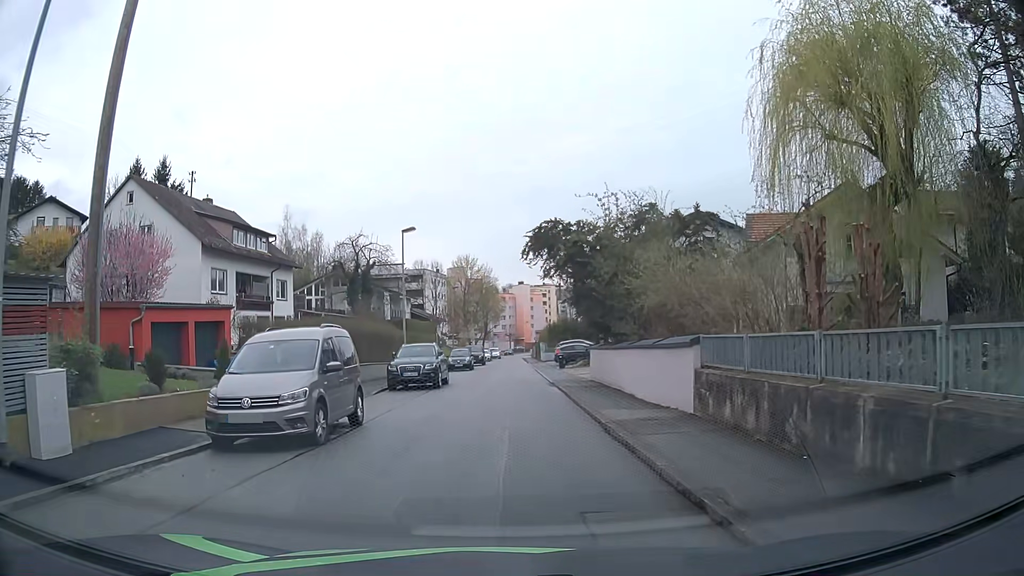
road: residential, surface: asphalt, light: Day
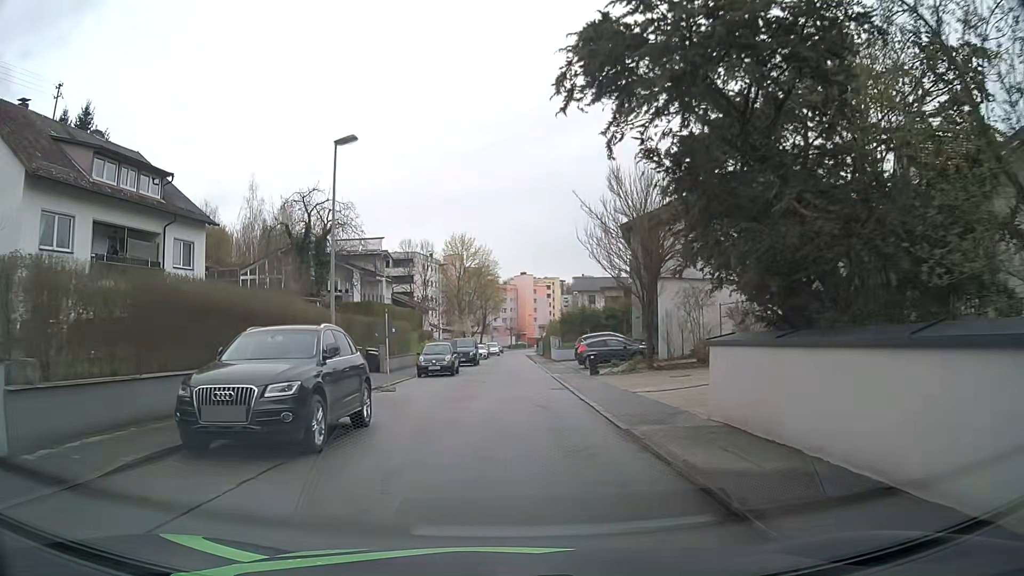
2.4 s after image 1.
(0.0, +16.2) m; 0°
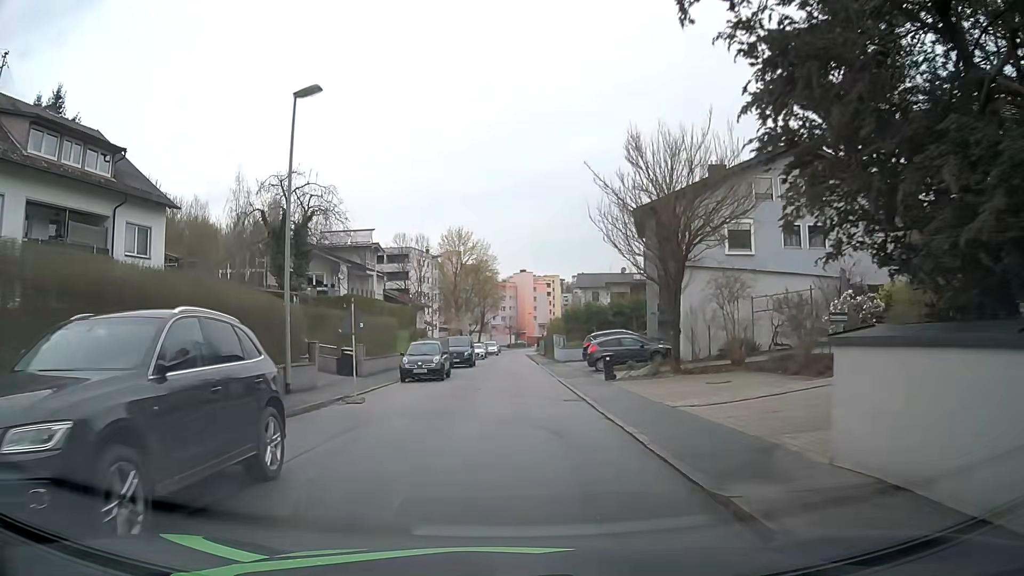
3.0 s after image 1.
(0.0, +4.6) m; 0°
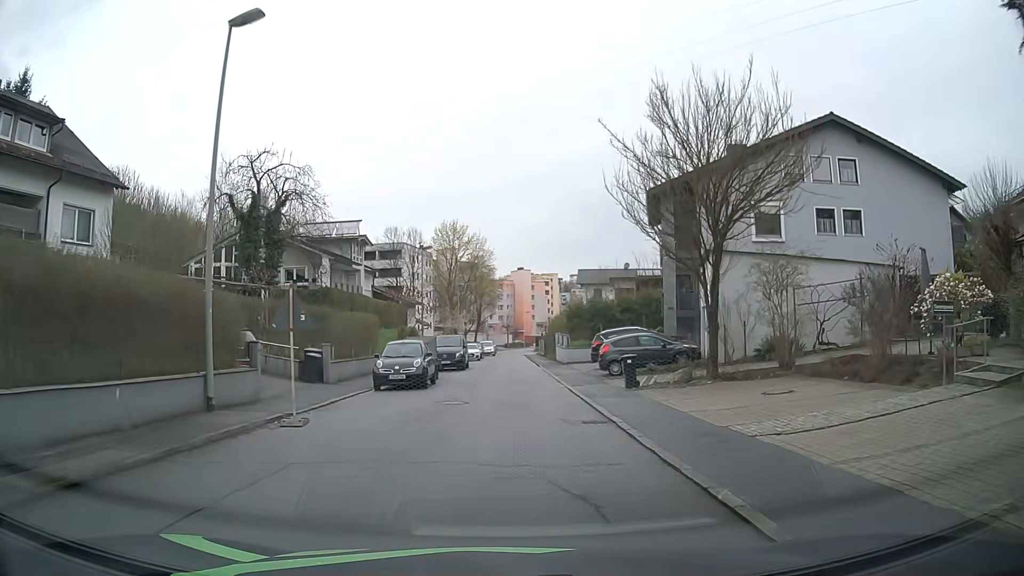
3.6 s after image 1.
(0.0, +4.7) m; -1°
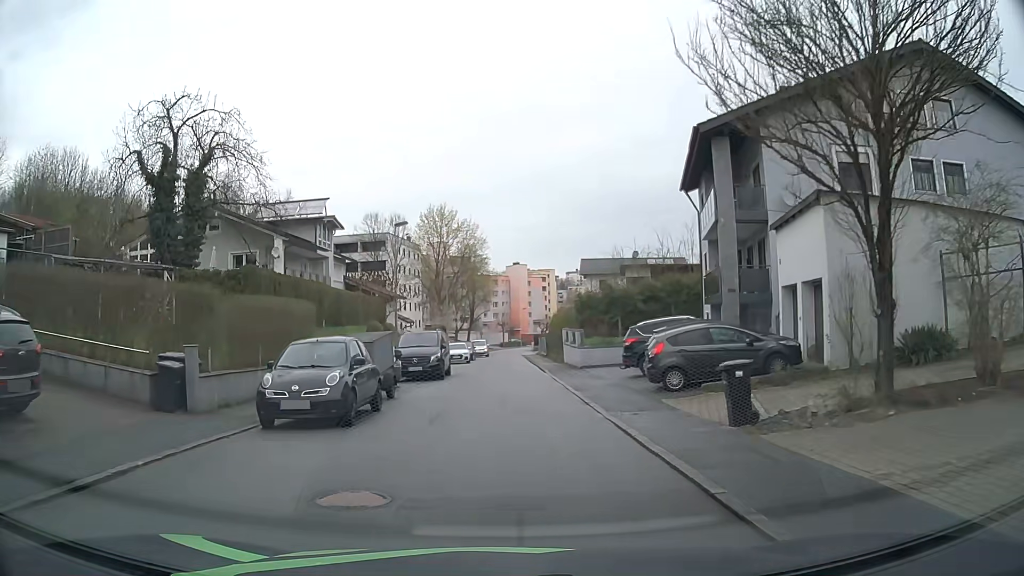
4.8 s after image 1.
(+0.2, +9.6) m; +2°
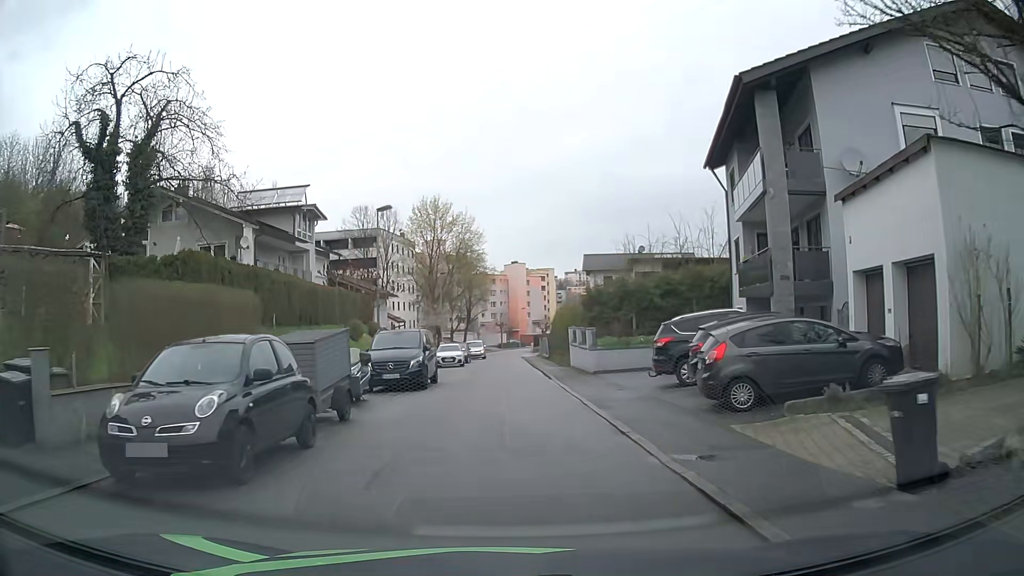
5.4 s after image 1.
(0.0, +4.8) m; 0°
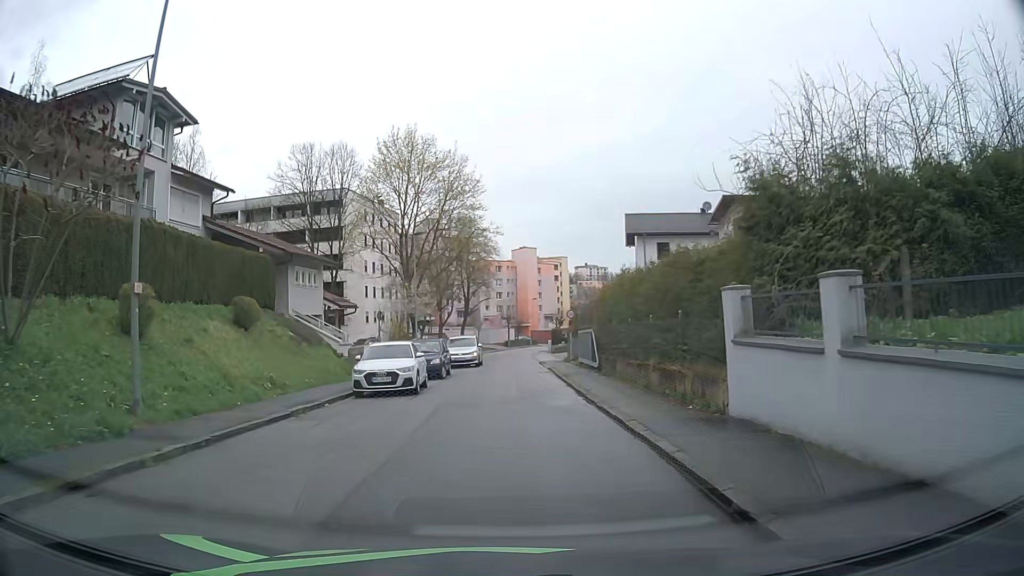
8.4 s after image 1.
(-0.1, +23.3) m; 0°
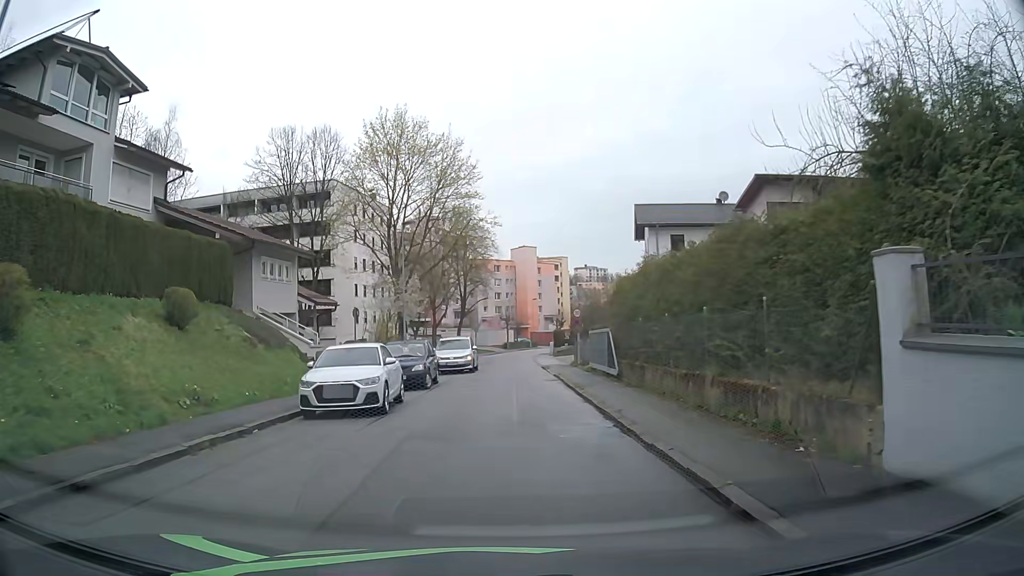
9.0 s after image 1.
(0.0, +4.6) m; 0°
(0, +10) (0, +20) (0, +30) (0, +40) (0, +50) (0, +60) (+1, +70) (+2, +80) (+4, +90) (+7, +99) m
